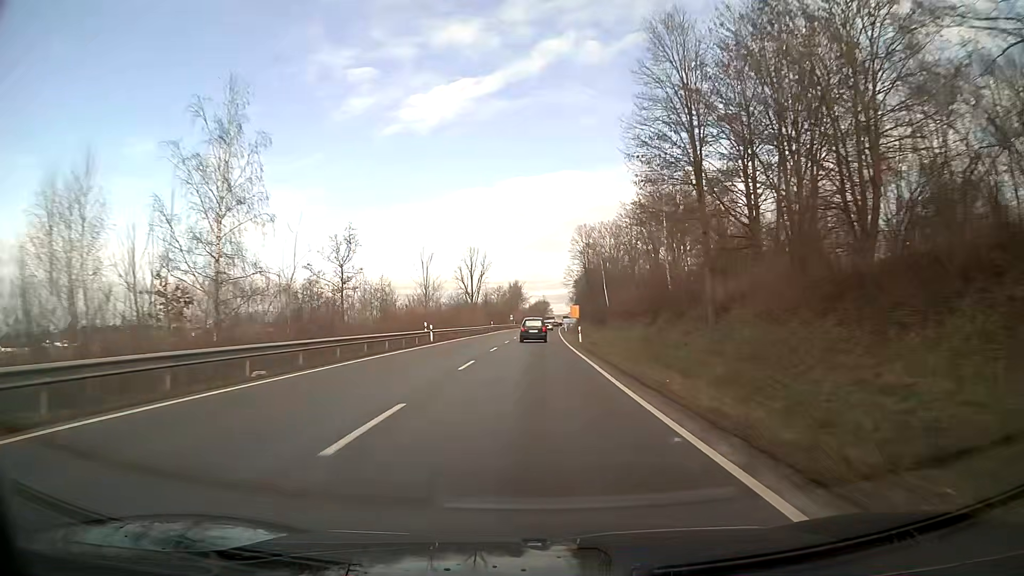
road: primary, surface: asphalt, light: Day
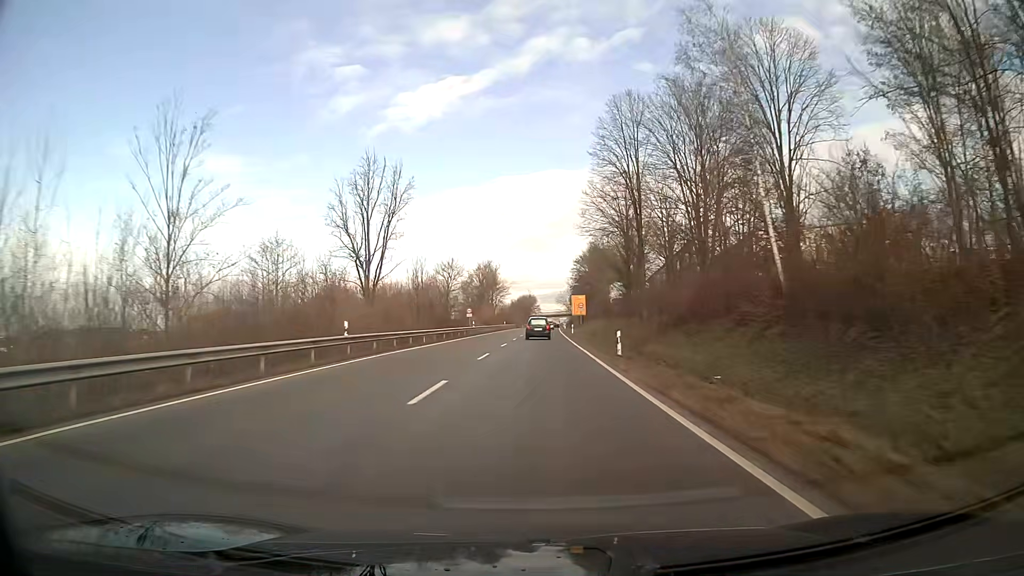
(+0.5, +67.8) m; +1°
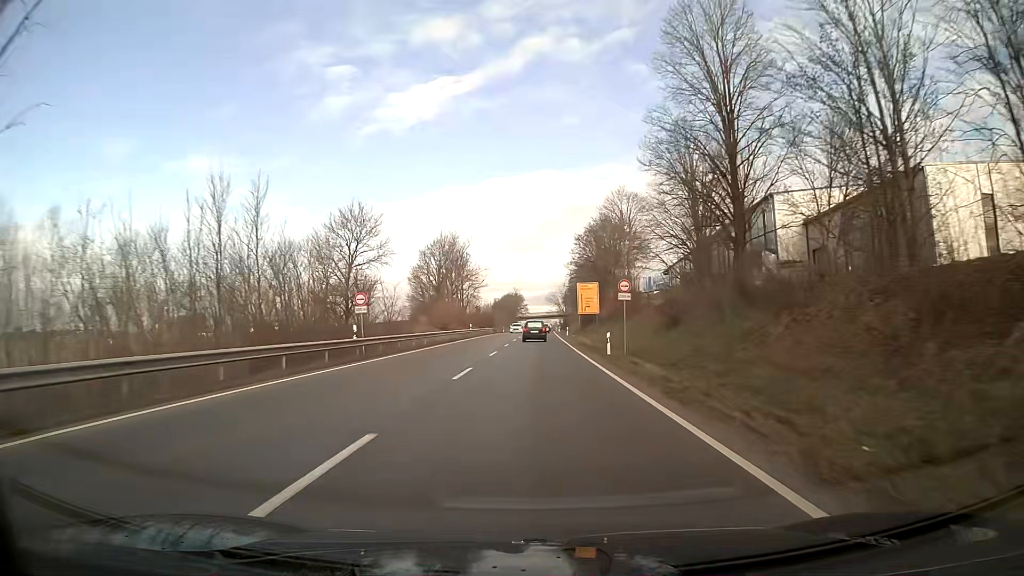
(+0.3, +42.9) m; +1°
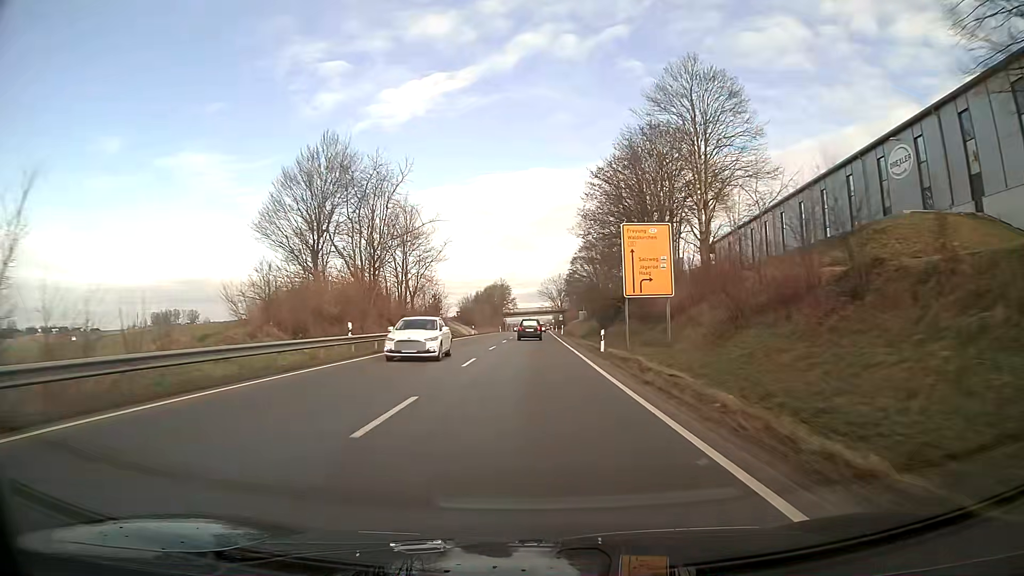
(+0.4, +44.1) m; +1°
